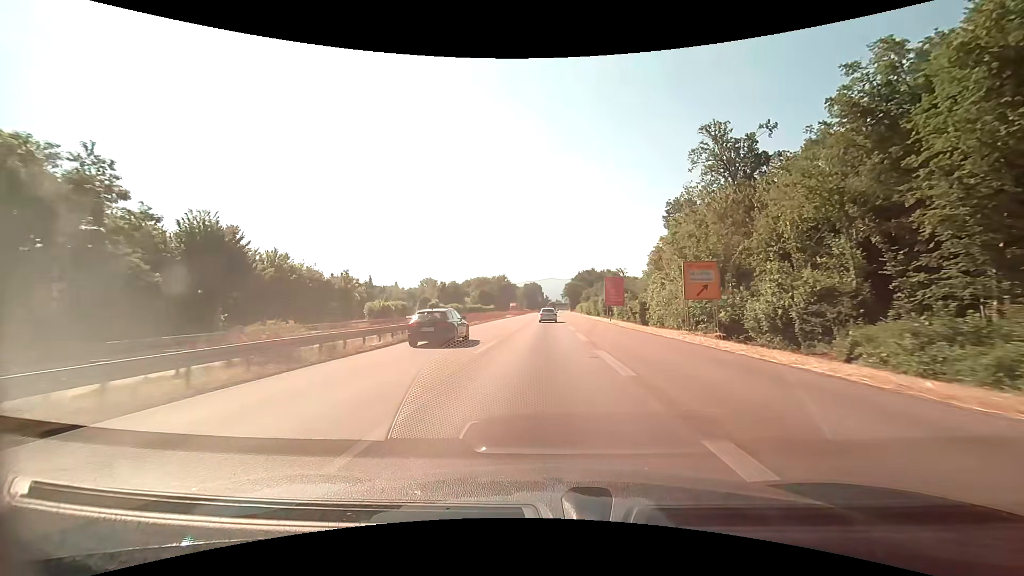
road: trunk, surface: asphalt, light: Day
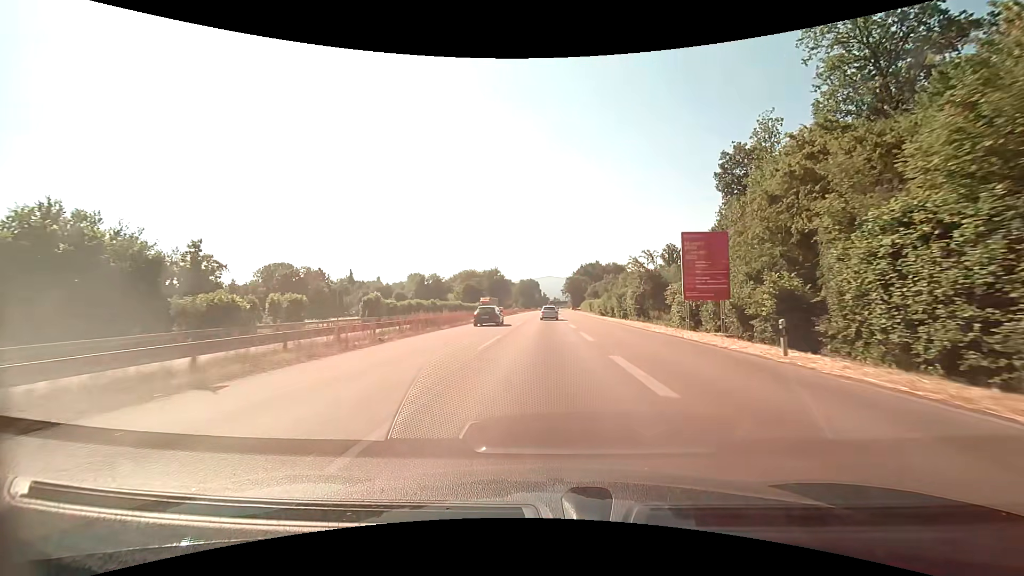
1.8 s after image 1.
(-0.1, +36.8) m; 0°
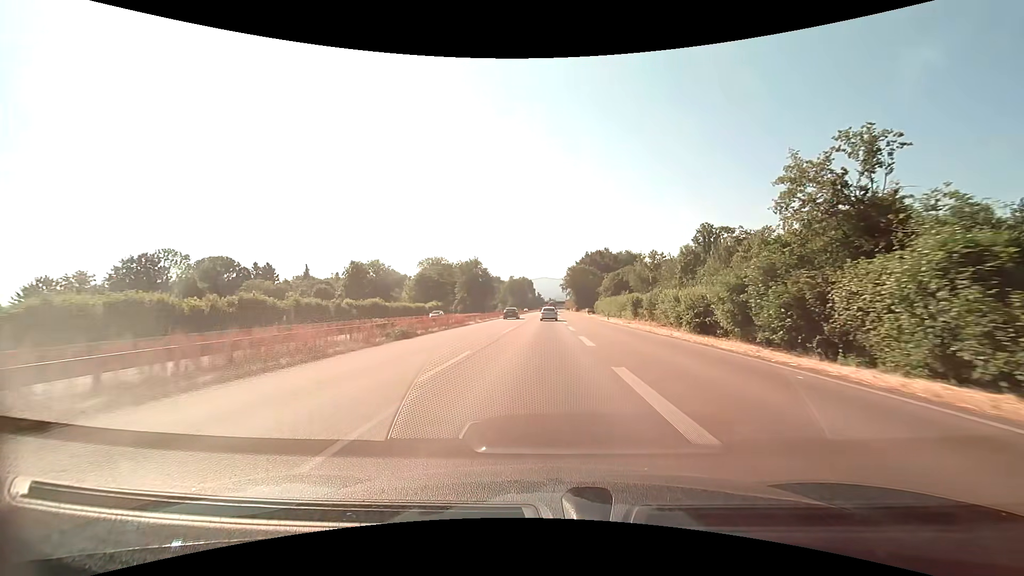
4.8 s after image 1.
(+0.6, +62.6) m; +1°
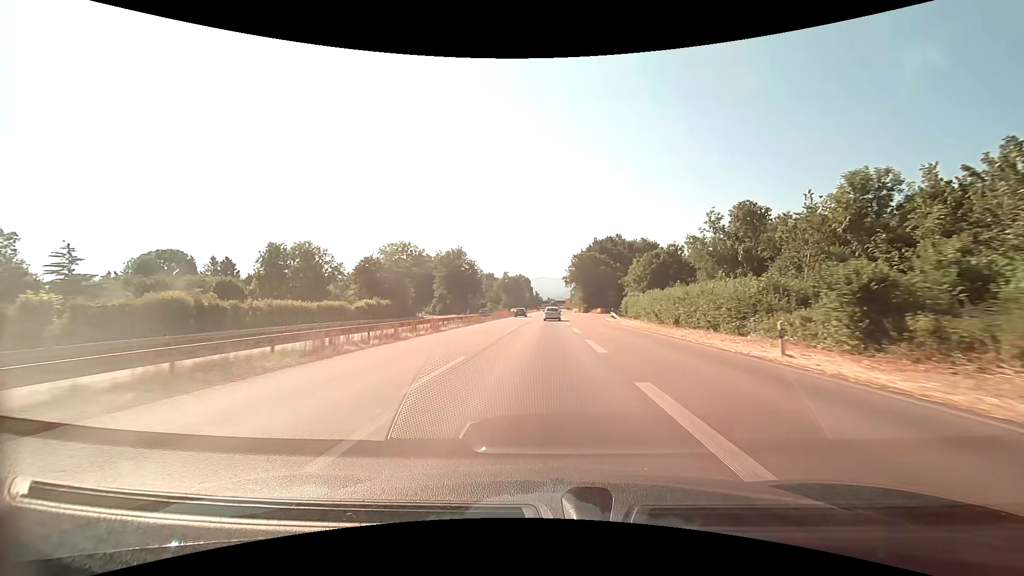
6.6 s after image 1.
(+0.1, +38.5) m; 0°
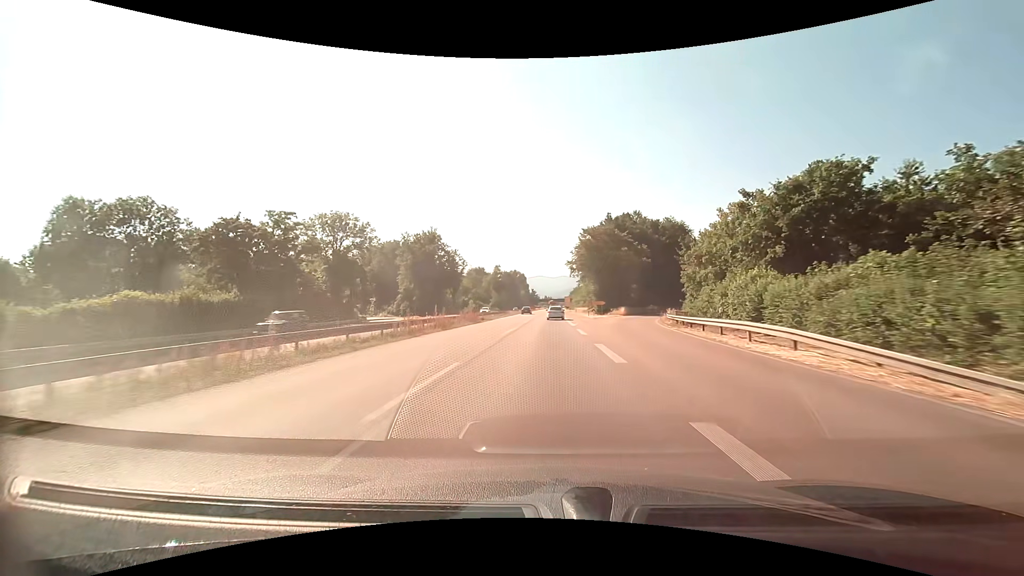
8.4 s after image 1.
(+0.1, +39.0) m; 0°
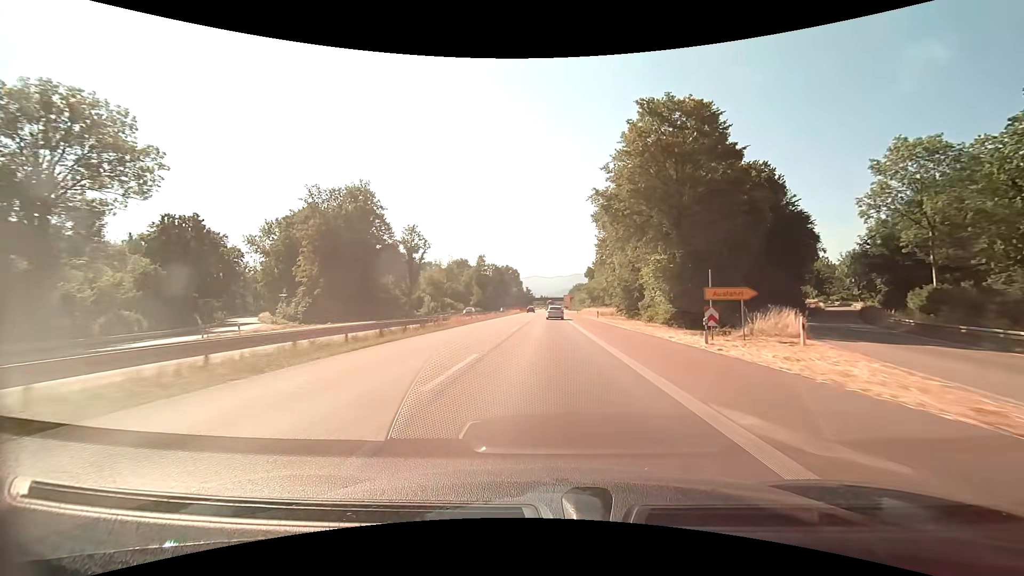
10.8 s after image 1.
(+0.2, +52.8) m; +1°
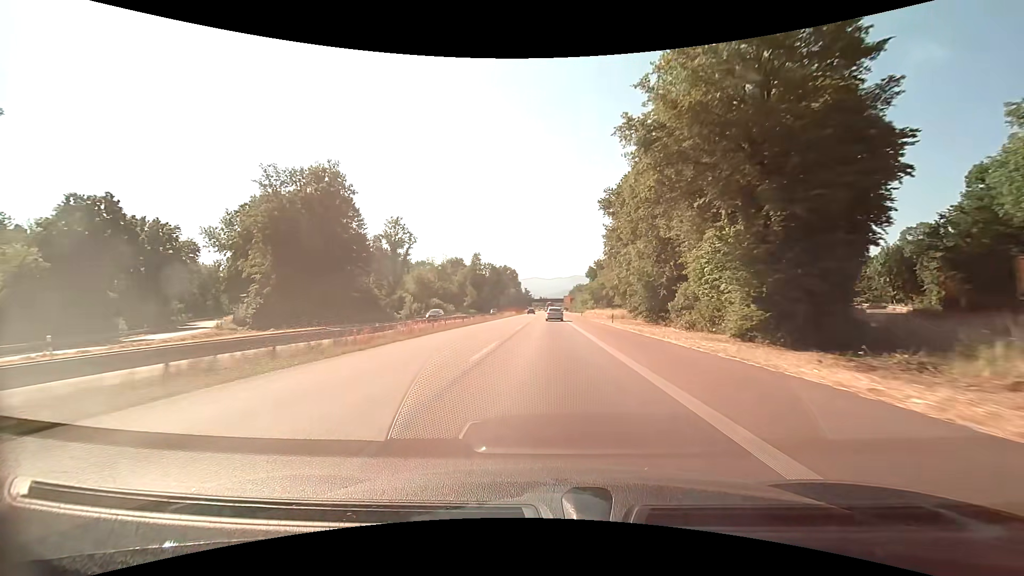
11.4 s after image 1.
(0.0, +13.3) m; 0°
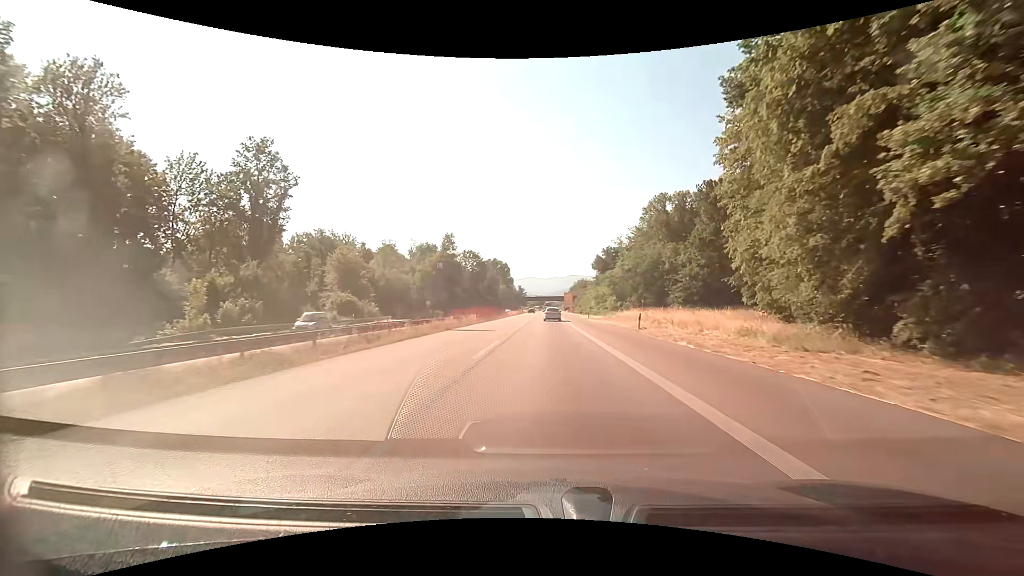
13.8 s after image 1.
(+0.2, +53.7) m; 0°
(0, +10) (0, +20) (0, +30) (0, +40) (0, +50) (0, +60) (0, +70) (0, +80) (0, +90) (0, +100) m
